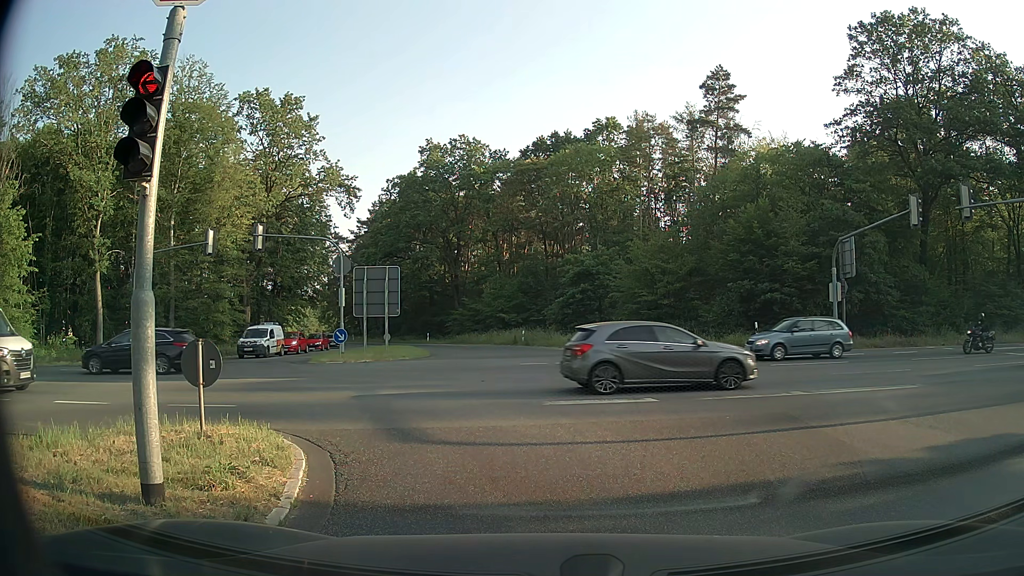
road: secondary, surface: asphalt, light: Day
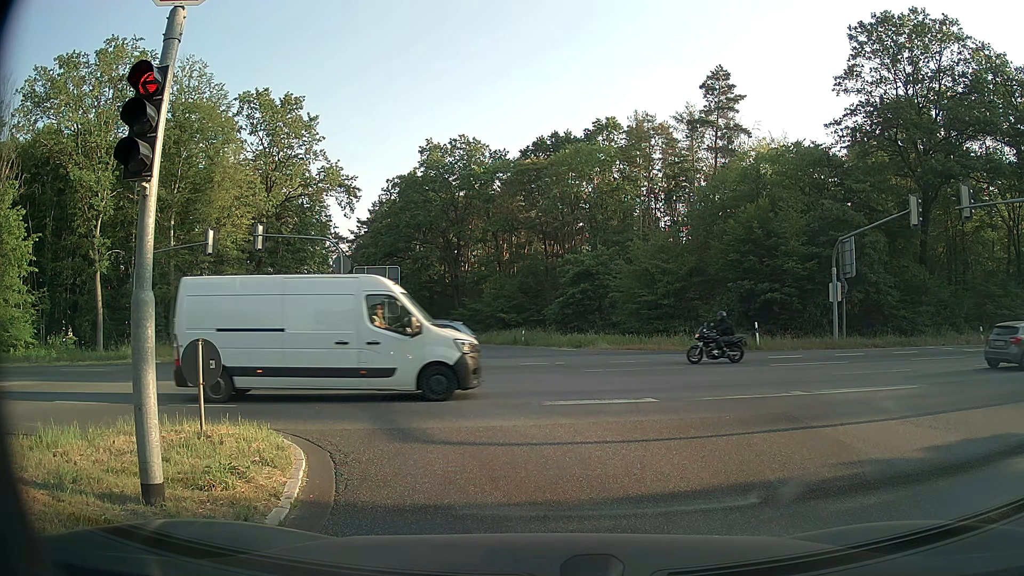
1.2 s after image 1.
(0.0, 0.0) m; 0°
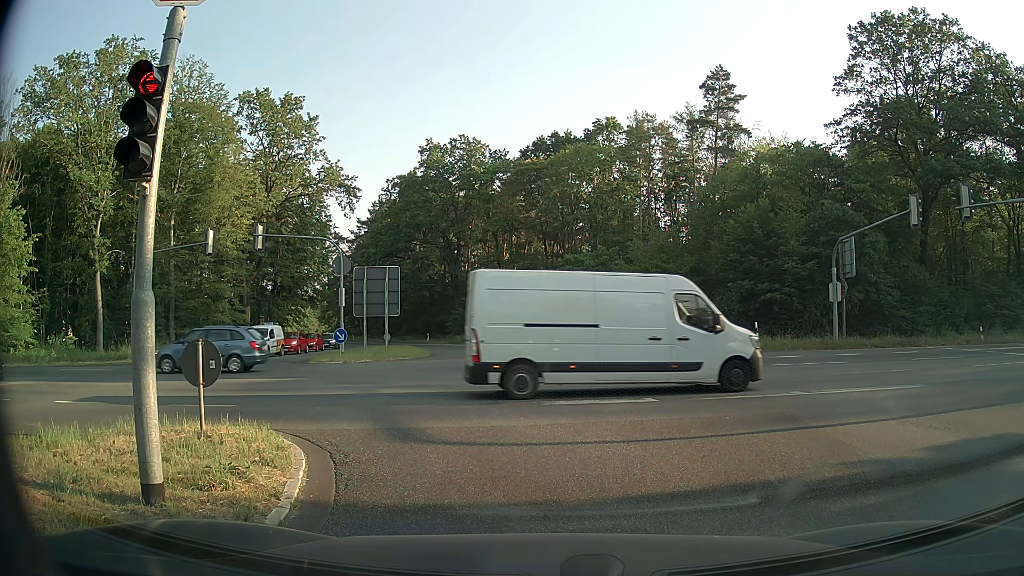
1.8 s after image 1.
(0.0, 0.0) m; 0°
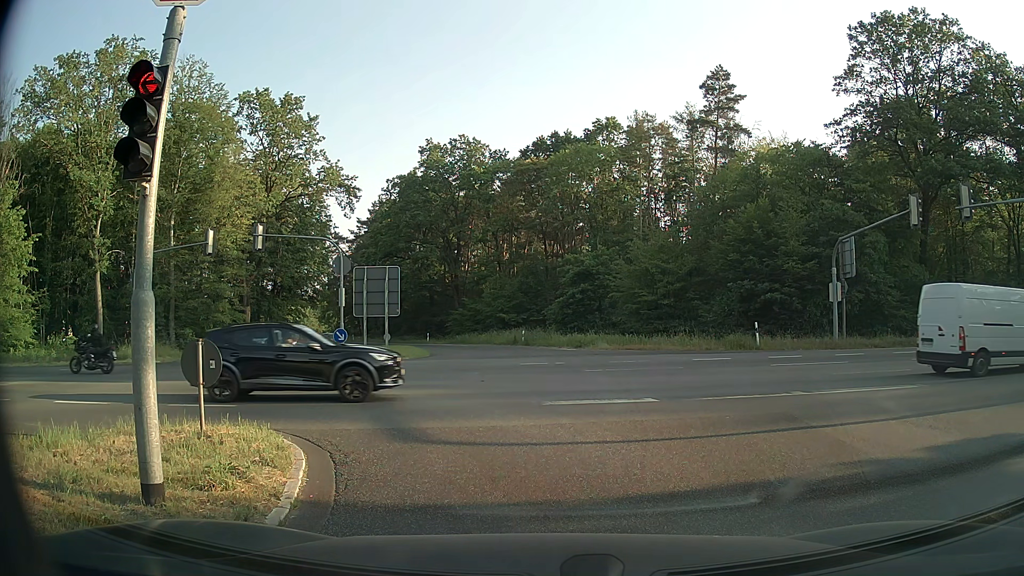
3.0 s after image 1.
(0.0, 0.0) m; 0°
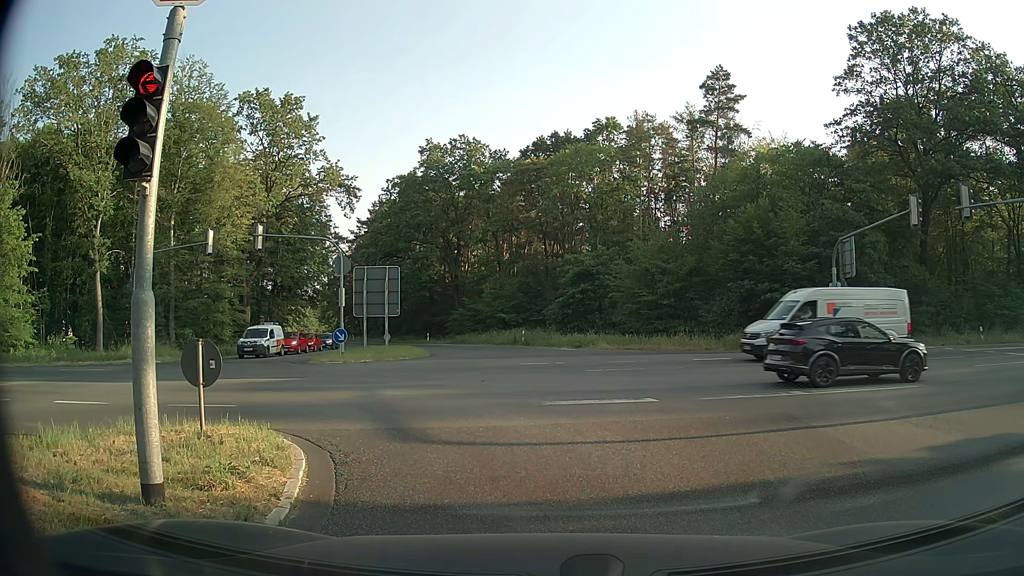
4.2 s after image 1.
(0.0, 0.0) m; 0°
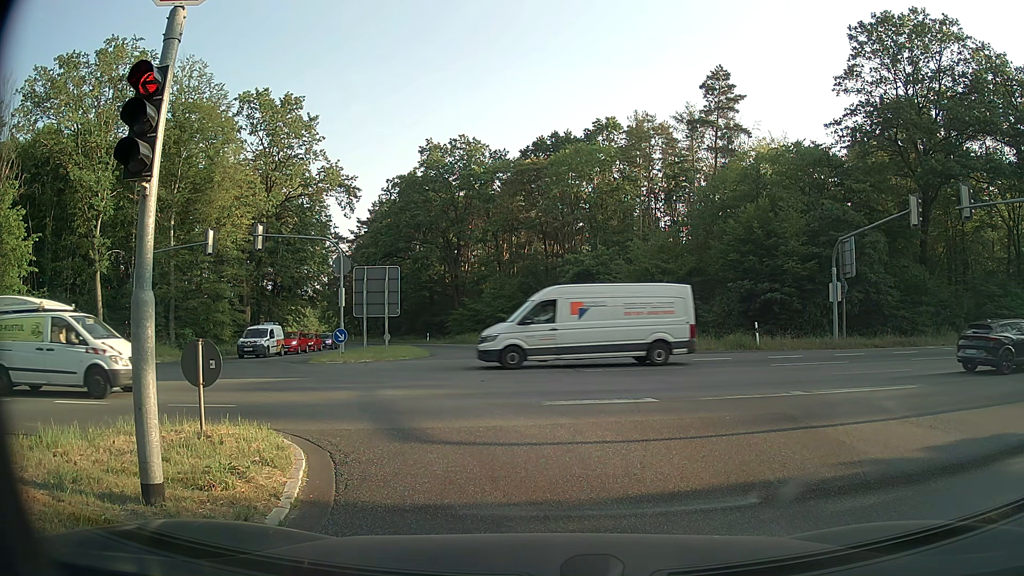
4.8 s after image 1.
(0.0, 0.0) m; 0°
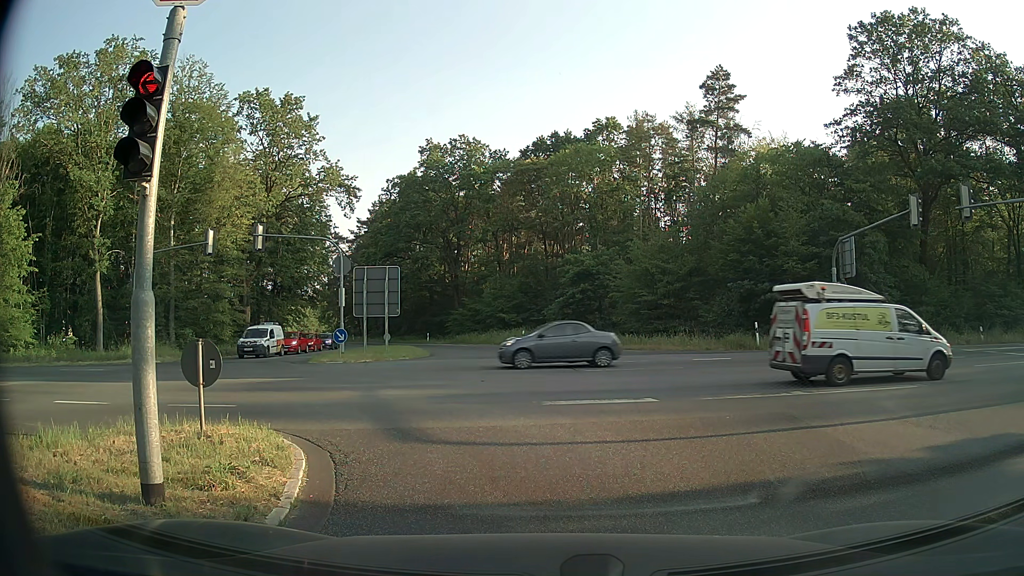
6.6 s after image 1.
(0.0, 0.0) m; 0°
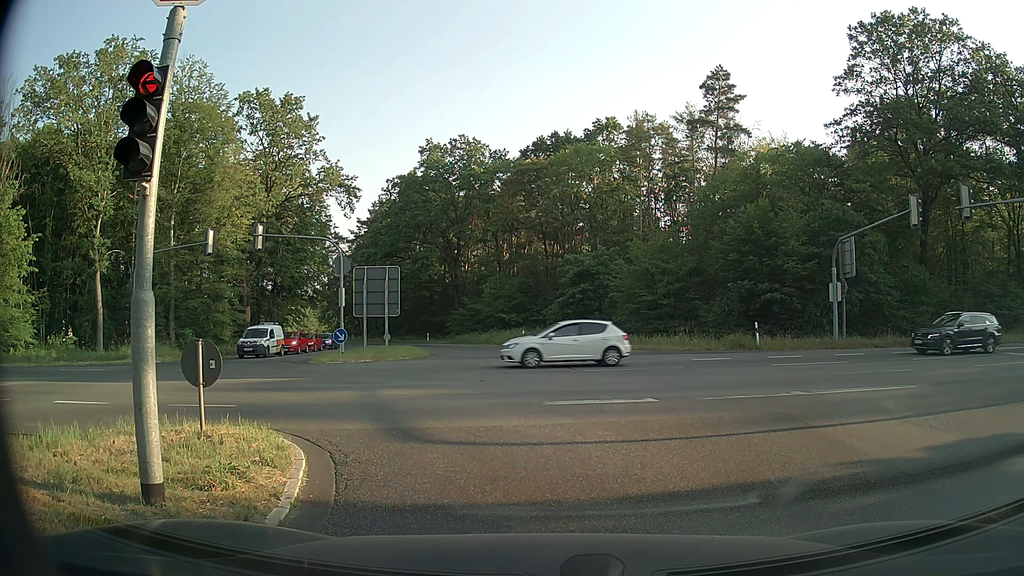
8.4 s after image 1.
(0.0, 0.0) m; 0°
